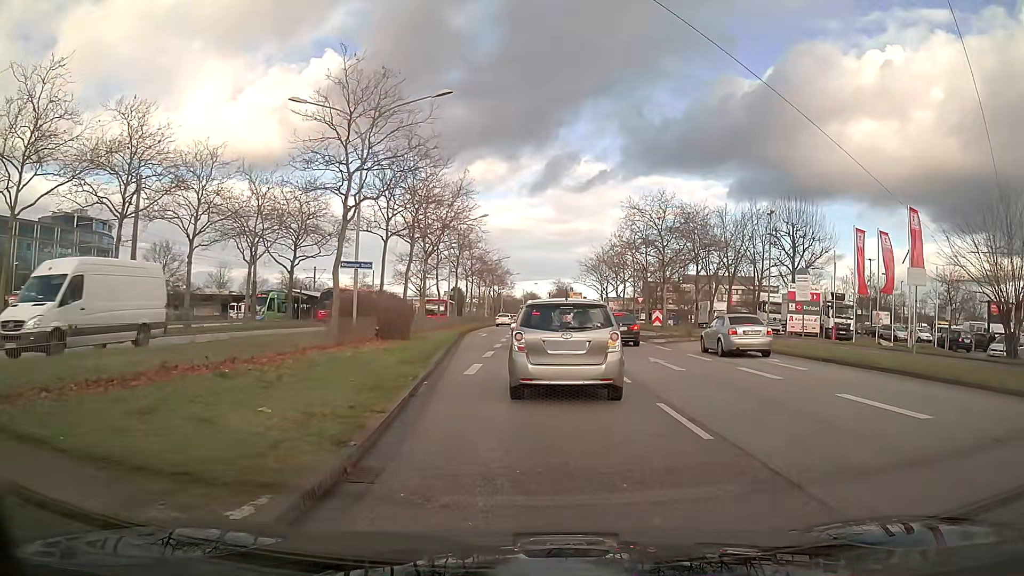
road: primary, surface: asphalt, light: Day
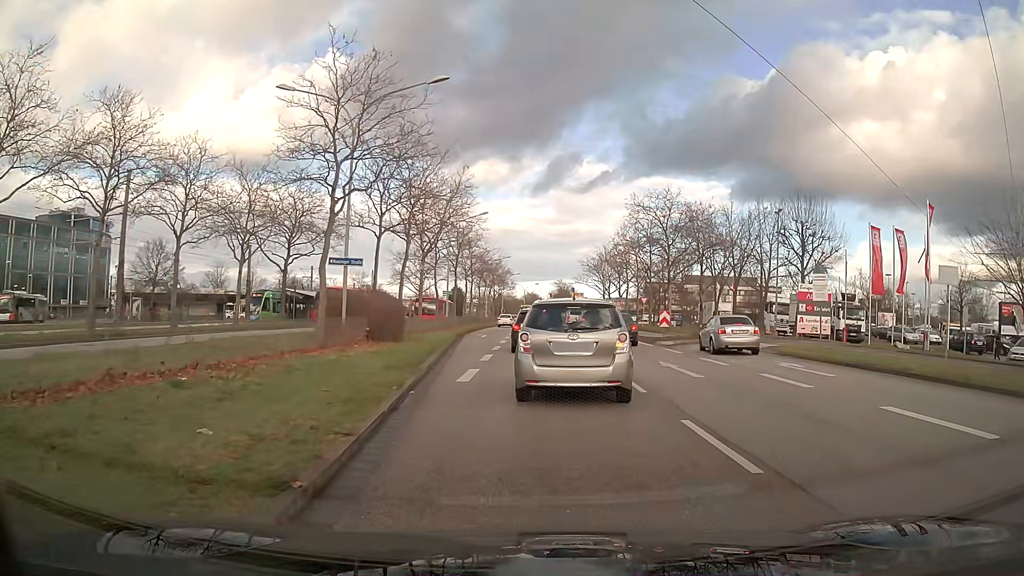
(0.0, +1.6) m; 0°
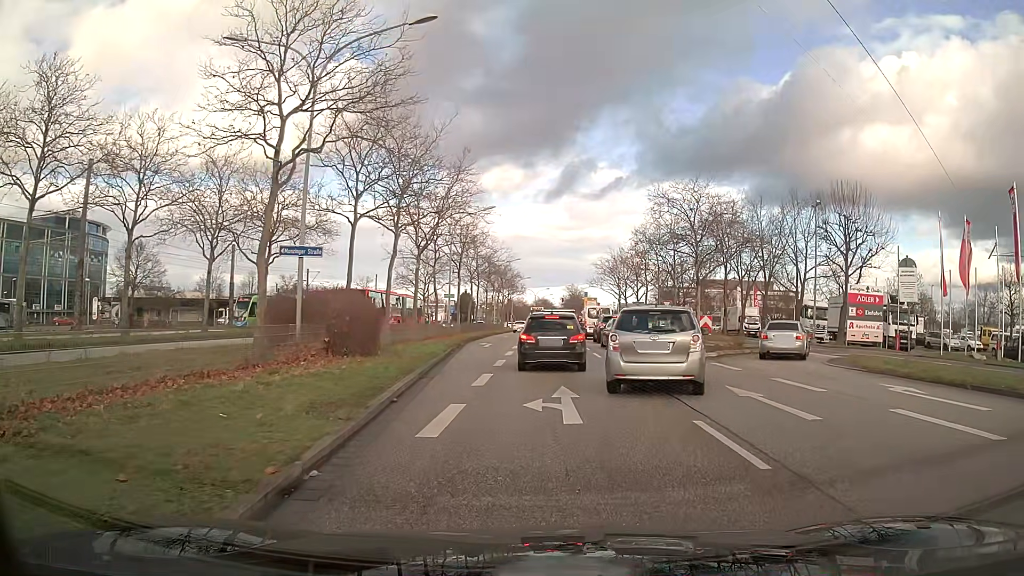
(0.0, +5.9) m; -1°
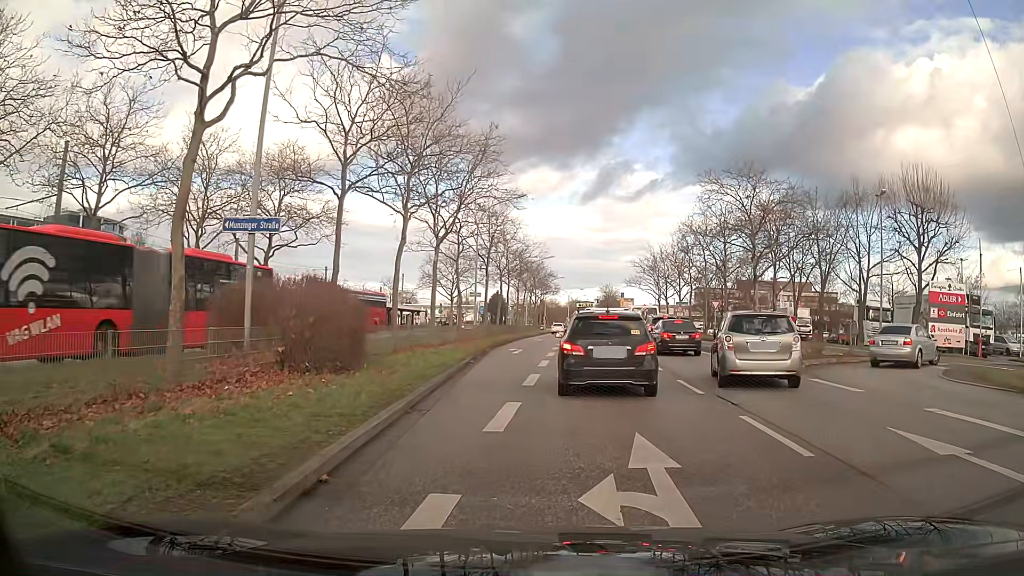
(-0.1, +5.6) m; -2°
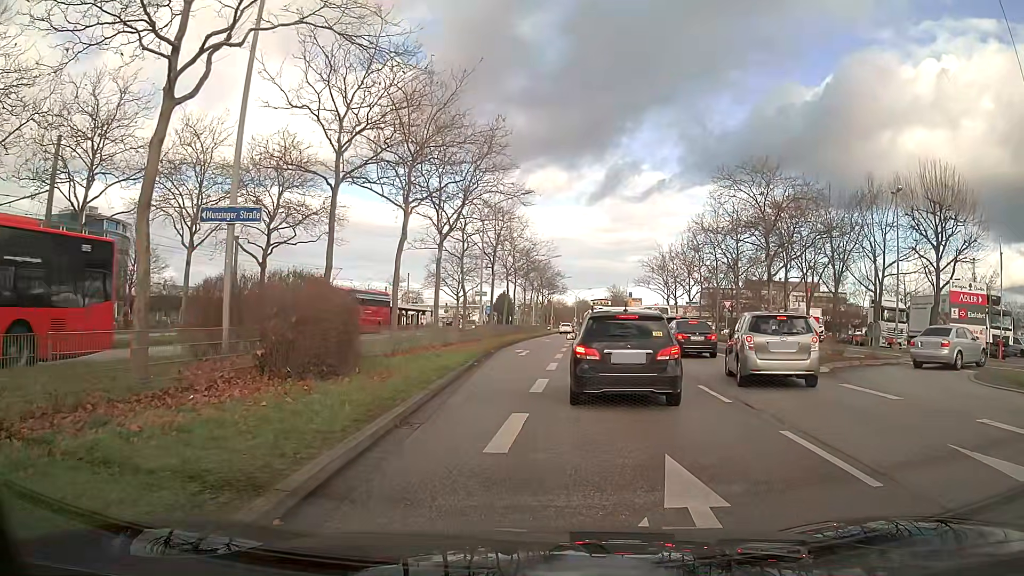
(0.0, +1.3) m; -1°
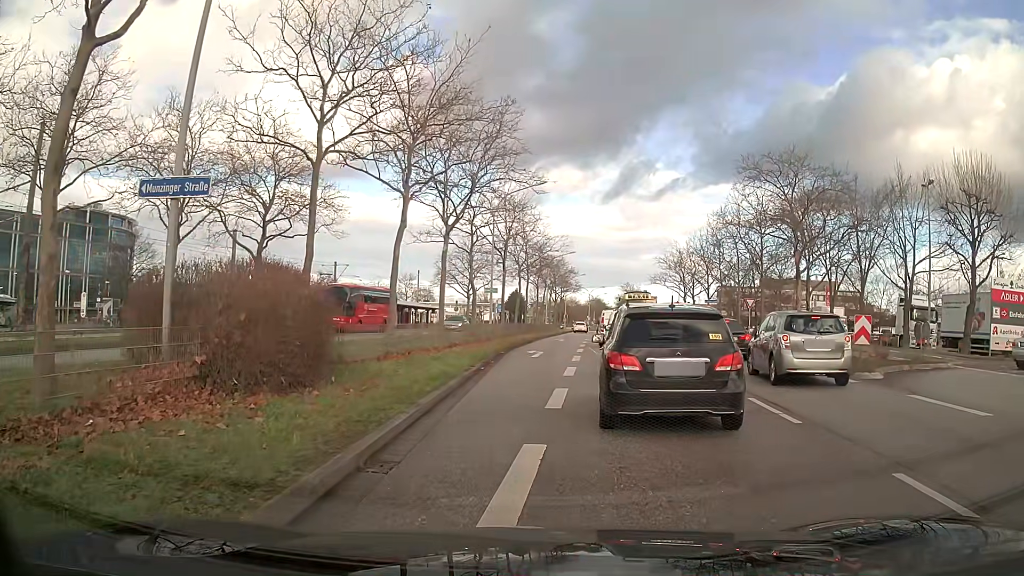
(0.0, +2.5) m; -1°
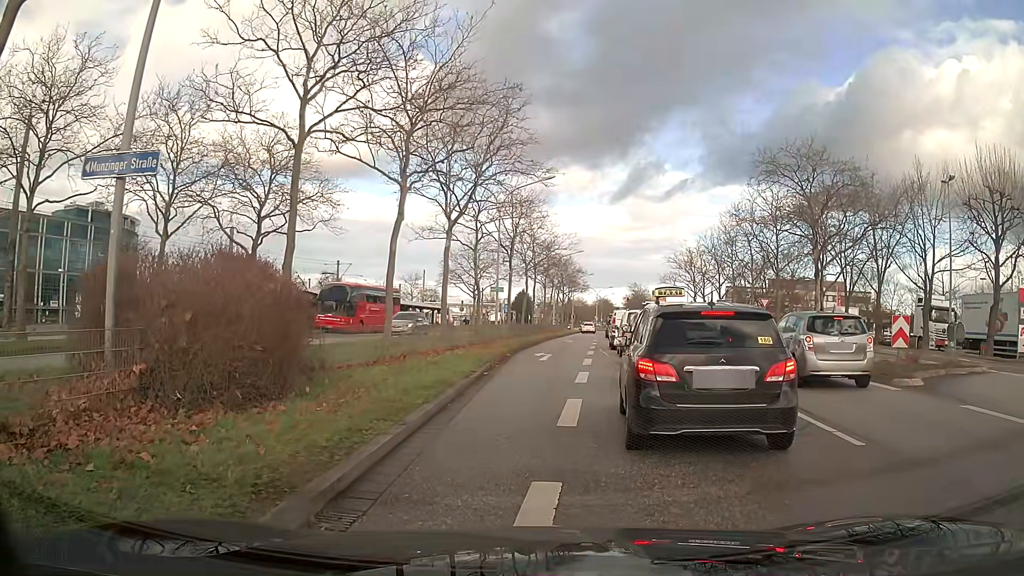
(0.0, +1.6) m; -1°
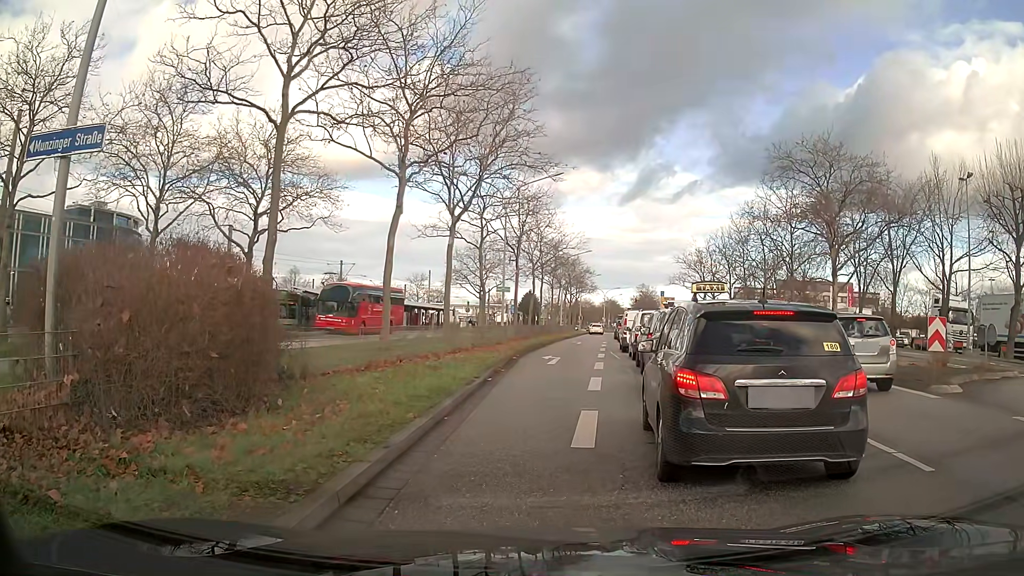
(0.0, +1.4) m; 0°
(0, +10) (+1, +20) (+1, +30) (+2, +40) (+3, +50) (+4, +60) (+6, +70) (+7, +80) (+8, +90) (+9, +99) m
